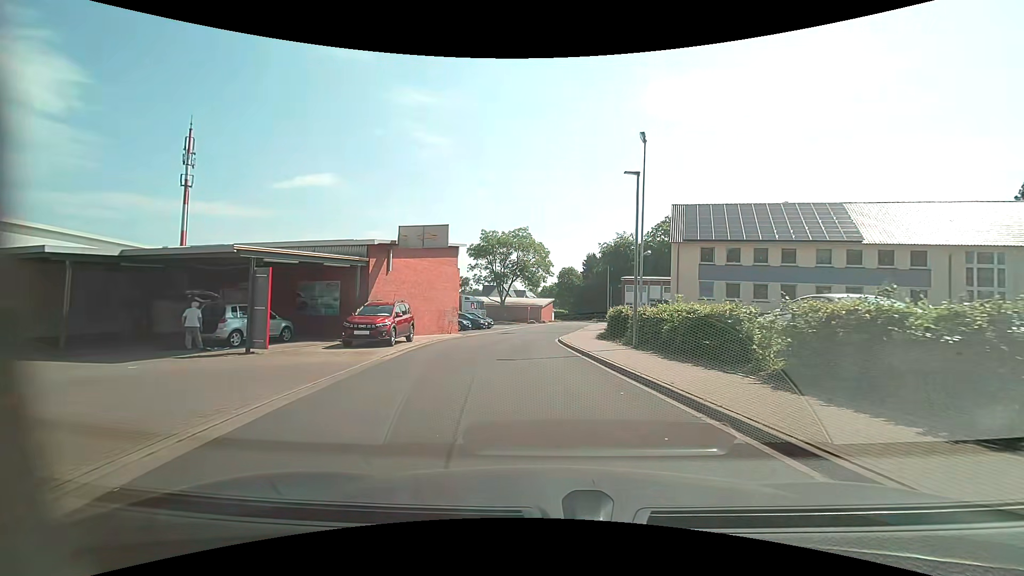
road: residential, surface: asphalt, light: Day
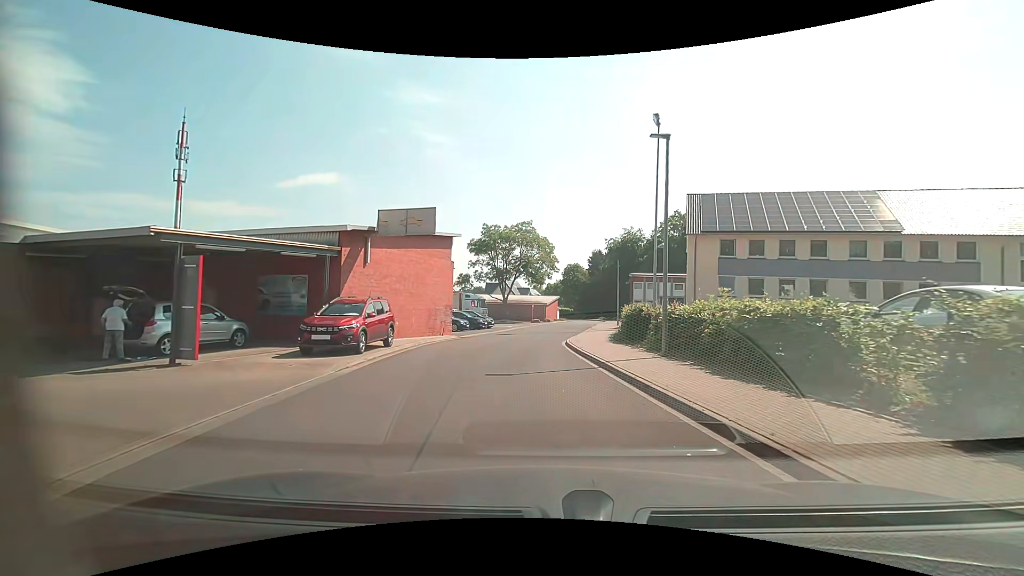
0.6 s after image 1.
(0.0, +3.5) m; 0°
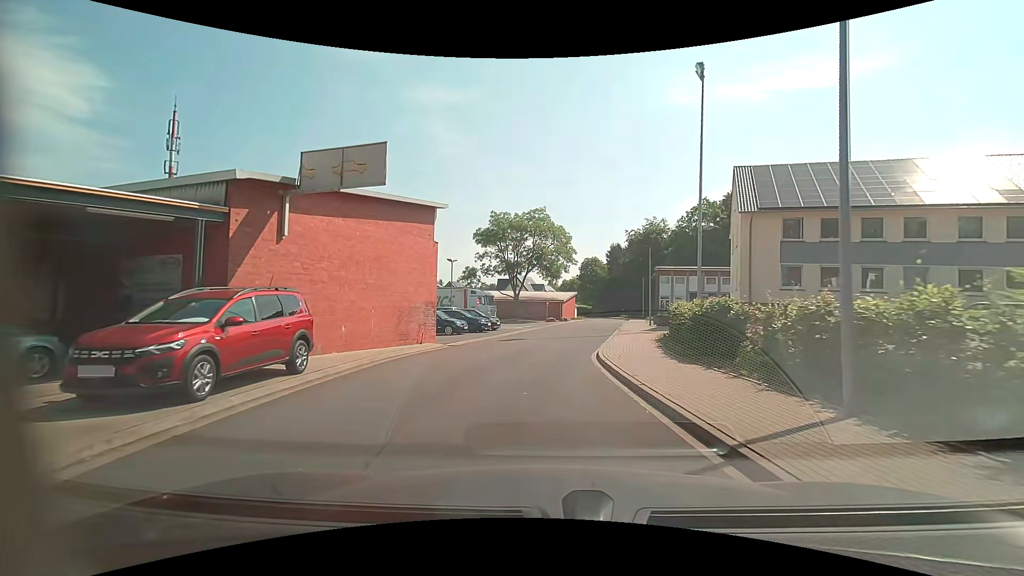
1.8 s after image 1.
(-0.1, +7.4) m; -2°
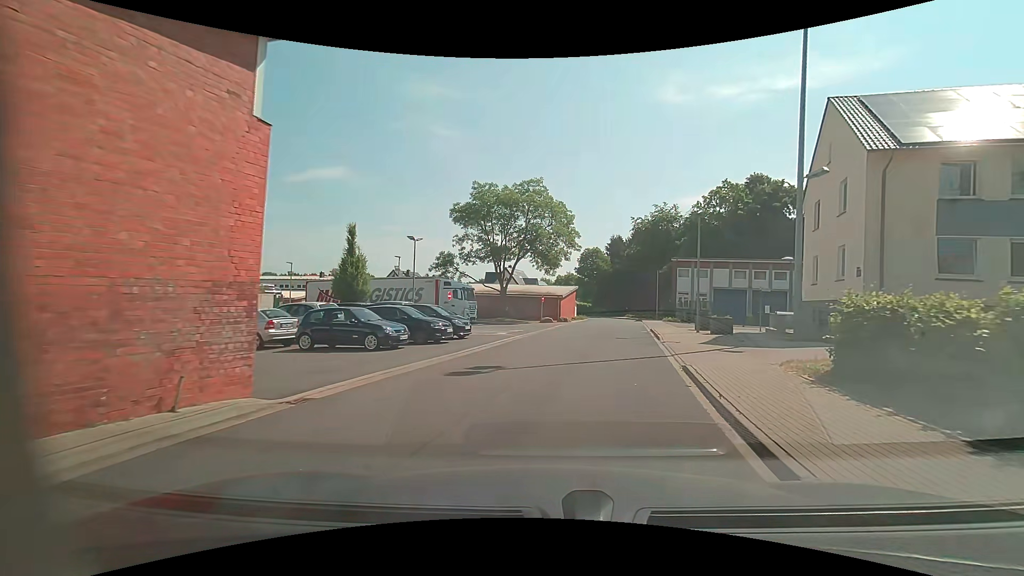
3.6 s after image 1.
(-0.2, +12.6) m; +1°
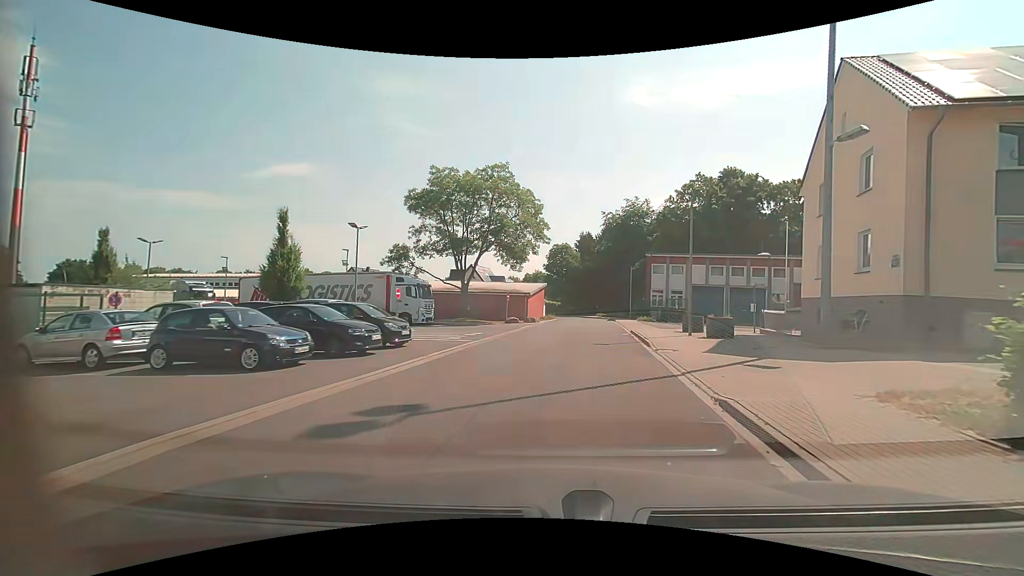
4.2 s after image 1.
(+0.2, +4.7) m; +4°
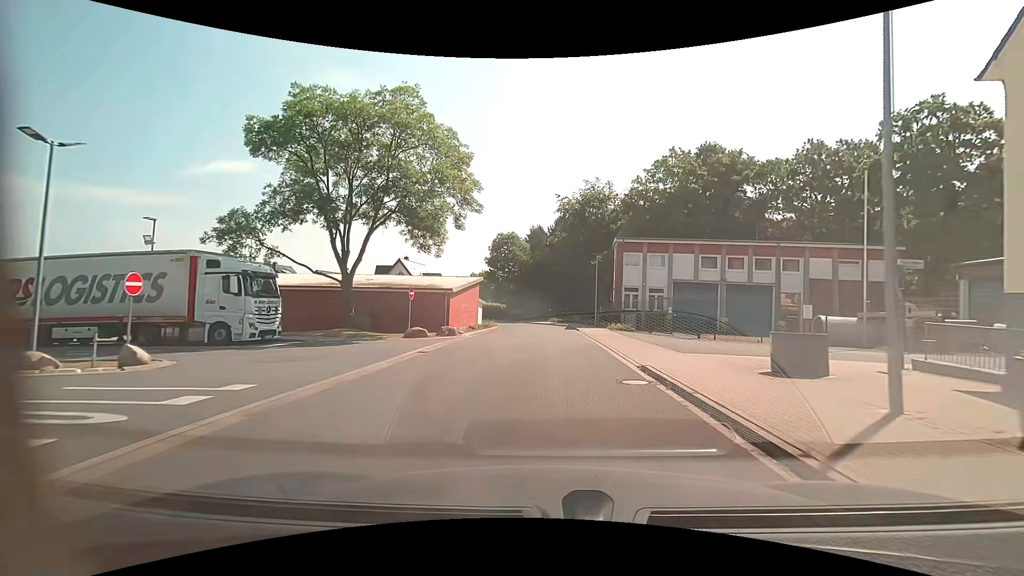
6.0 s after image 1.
(+1.1, +15.4) m; +6°
